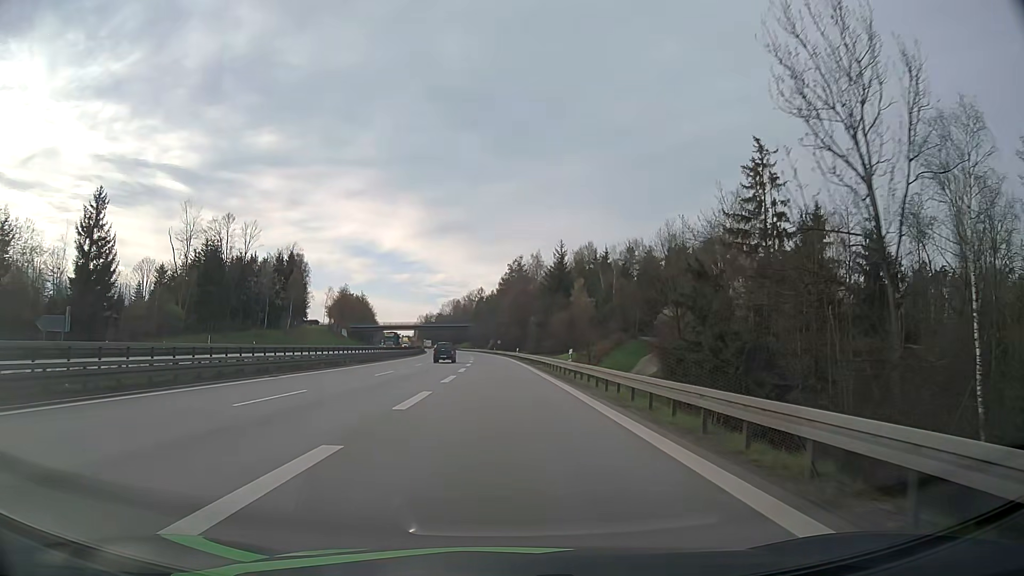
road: motorway_link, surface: asphalt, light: Day
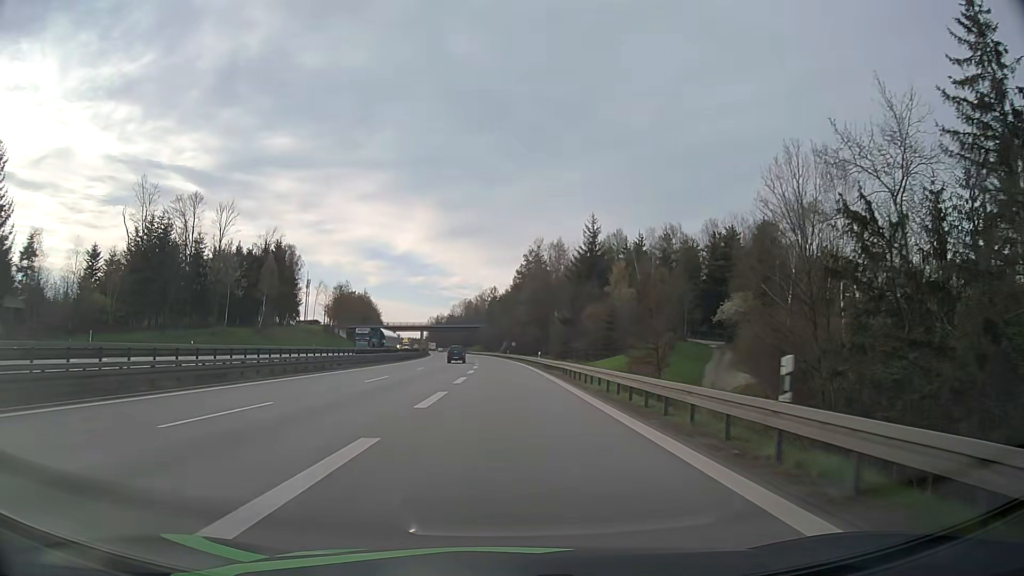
(-0.2, +23.0) m; -1°
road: motorway
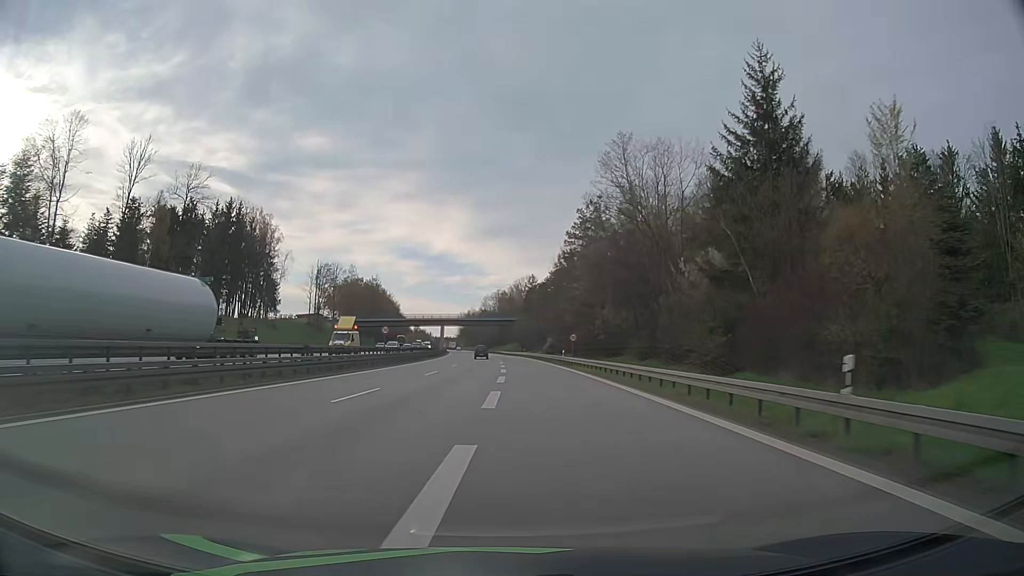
(-1.2, +49.2) m; -3°
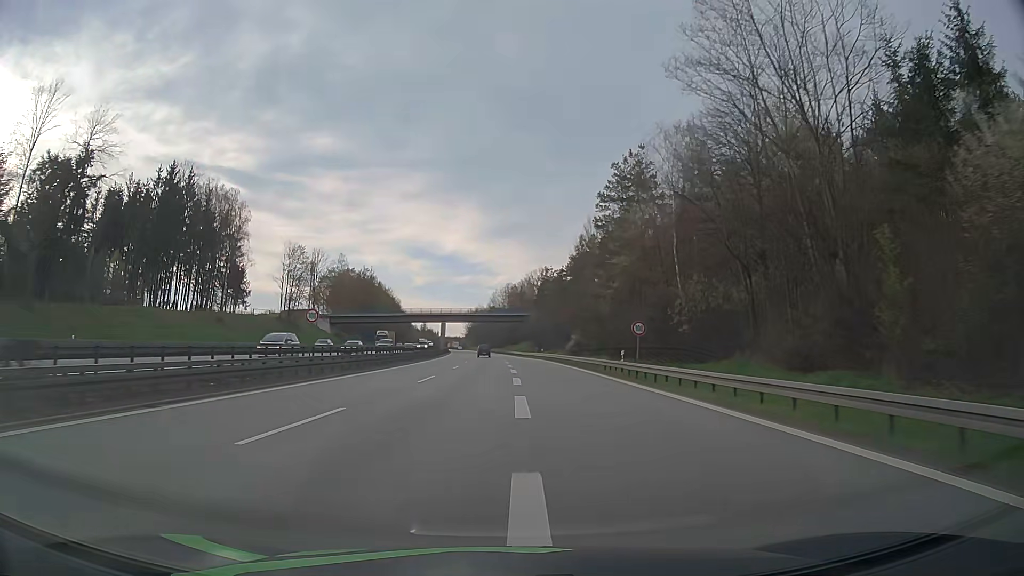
(-0.3, +26.2) m; -1°
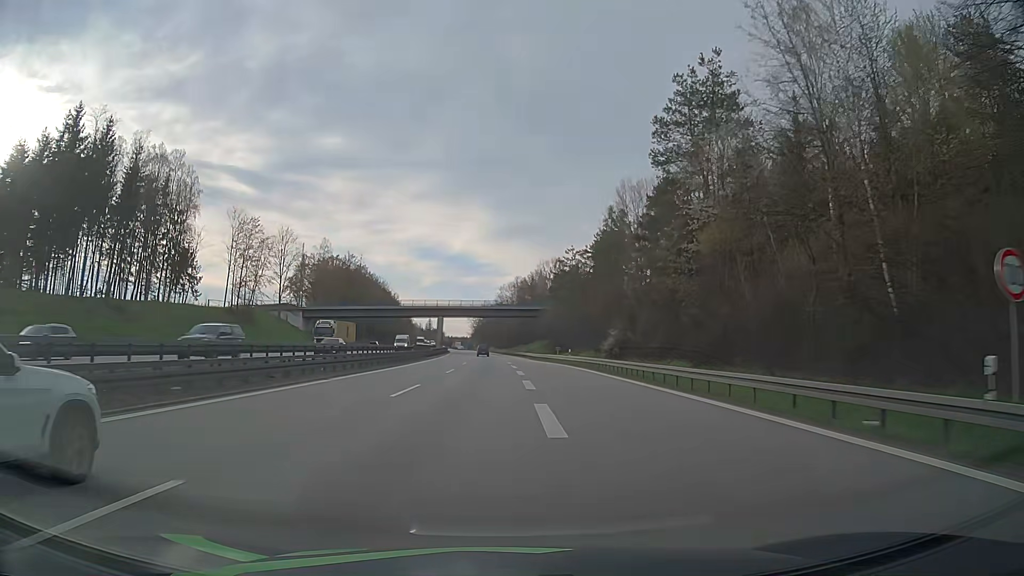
(-0.1, +27.3) m; -1°
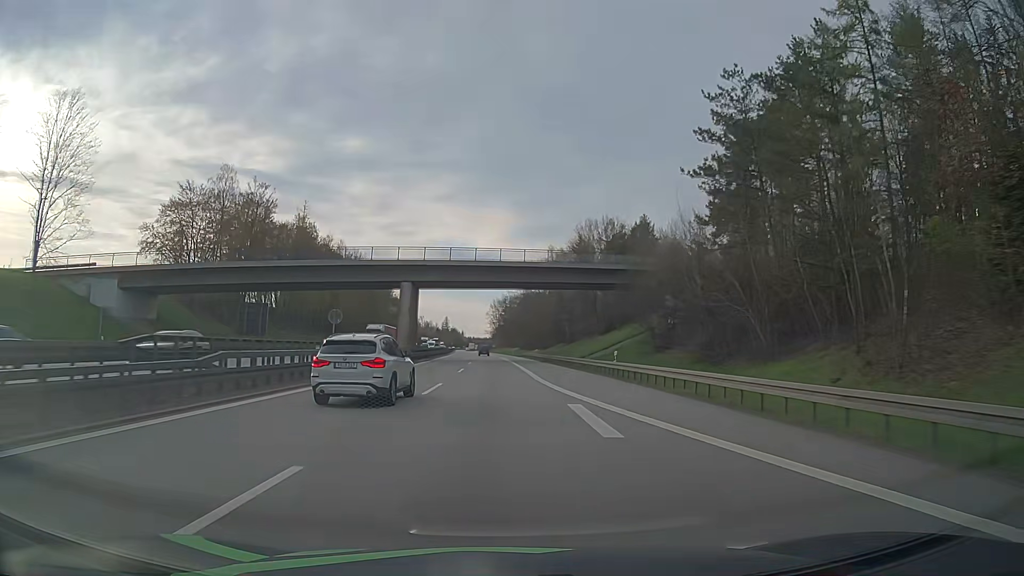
(-1.6, +72.2) m; -2°
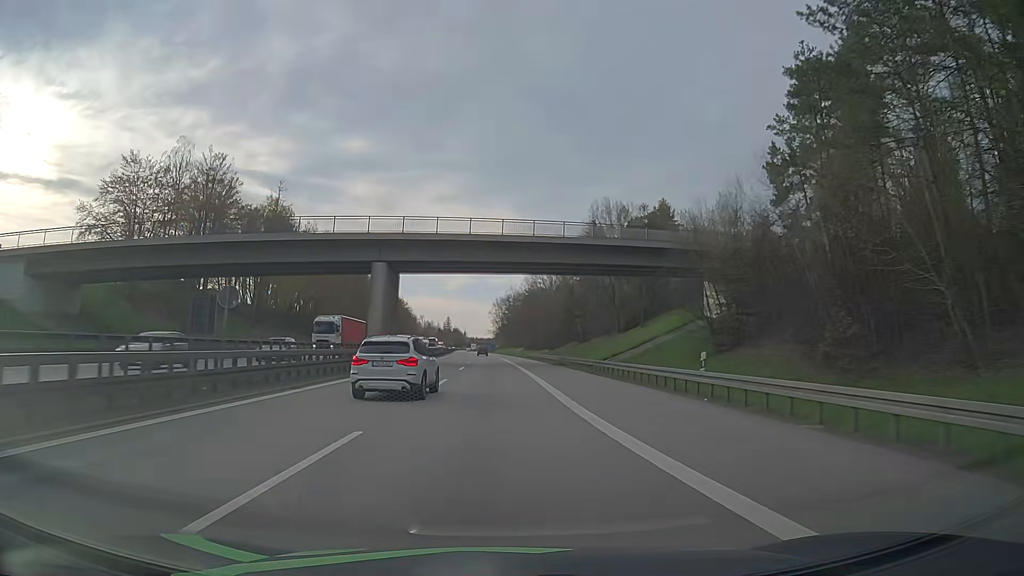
(-0.1, +15.1) m; -1°
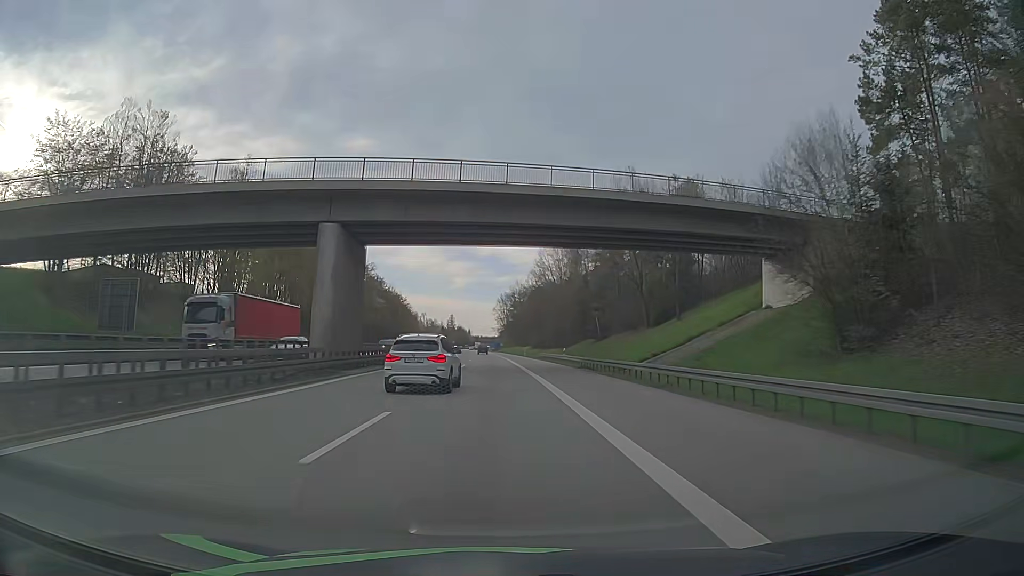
(+0.1, +15.3) m; 0°
(0, +10) (0, +20) (0, +30) (0, +40) (-1, +50) (-1, +60) (-1, +70) (-2, +80) (-2, +90) (-2, +100) m
